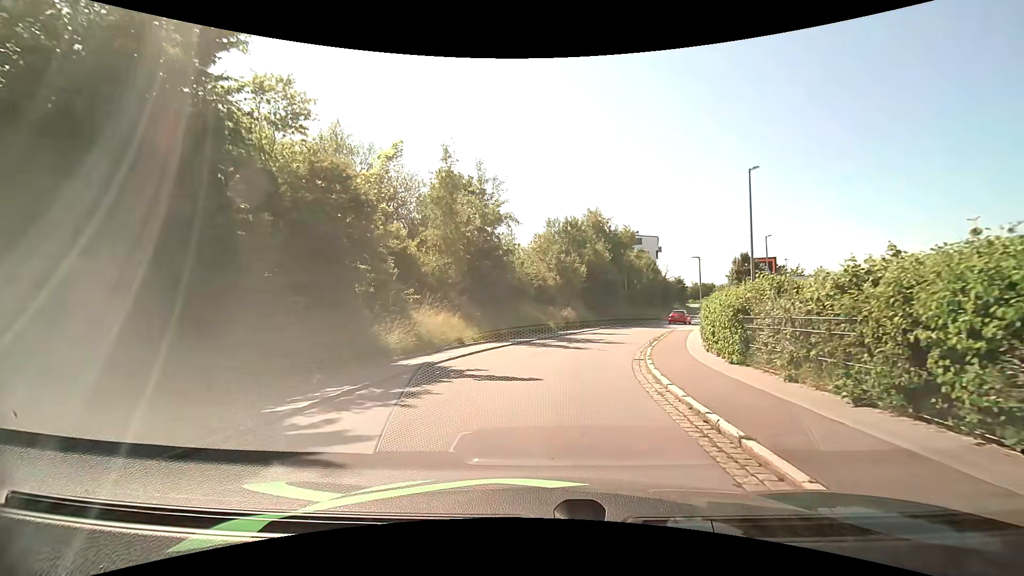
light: Day
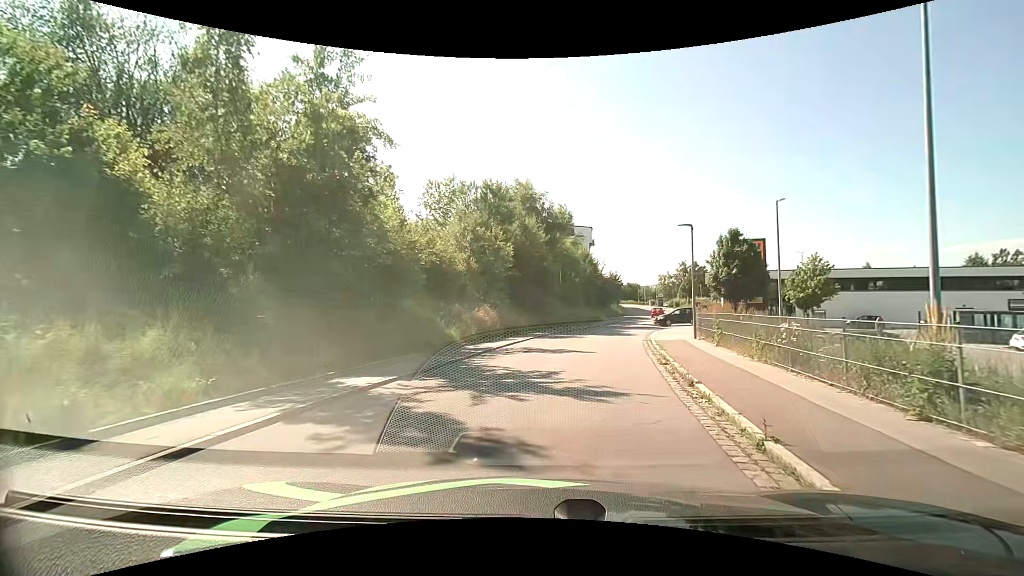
(+0.9, +14.3) m; +8°
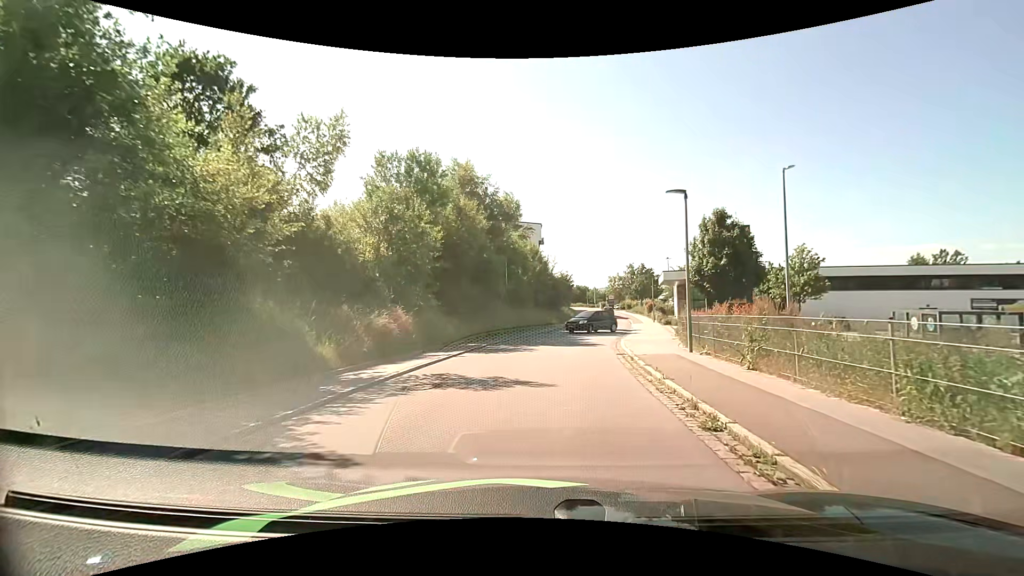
(+0.4, +7.0) m; +6°
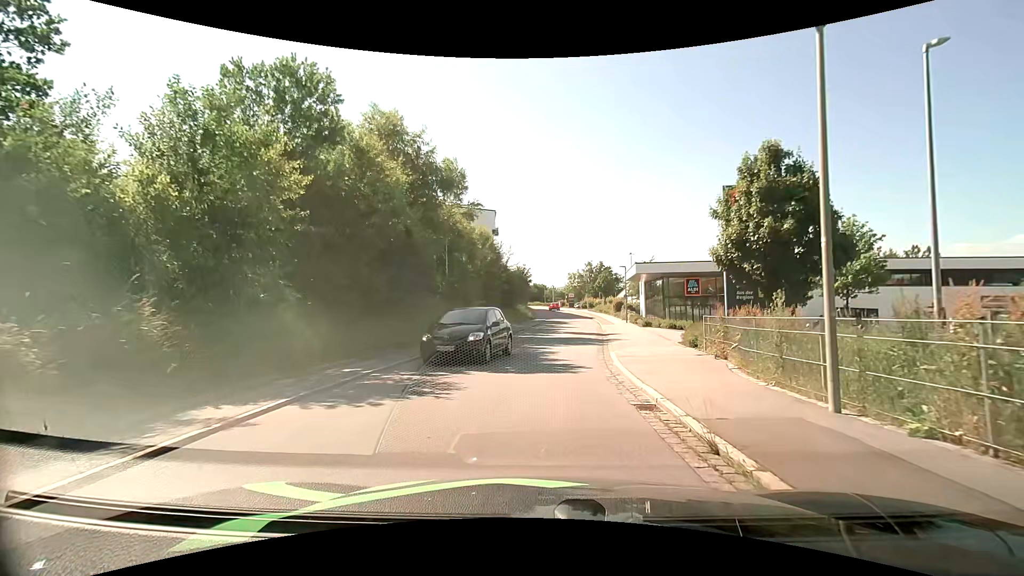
(+0.5, +9.6) m; +5°
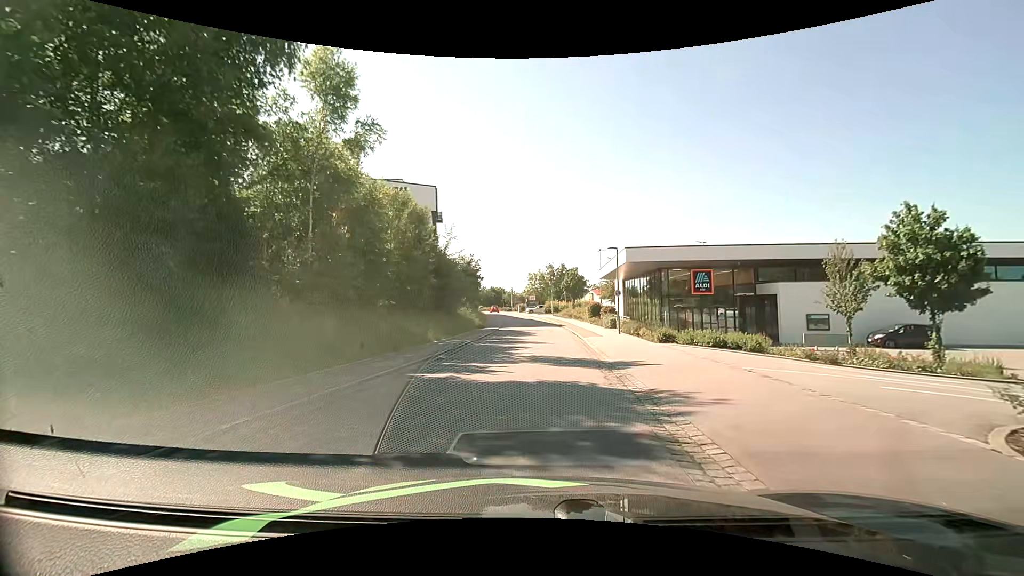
(+0.7, +15.8) m; +5°
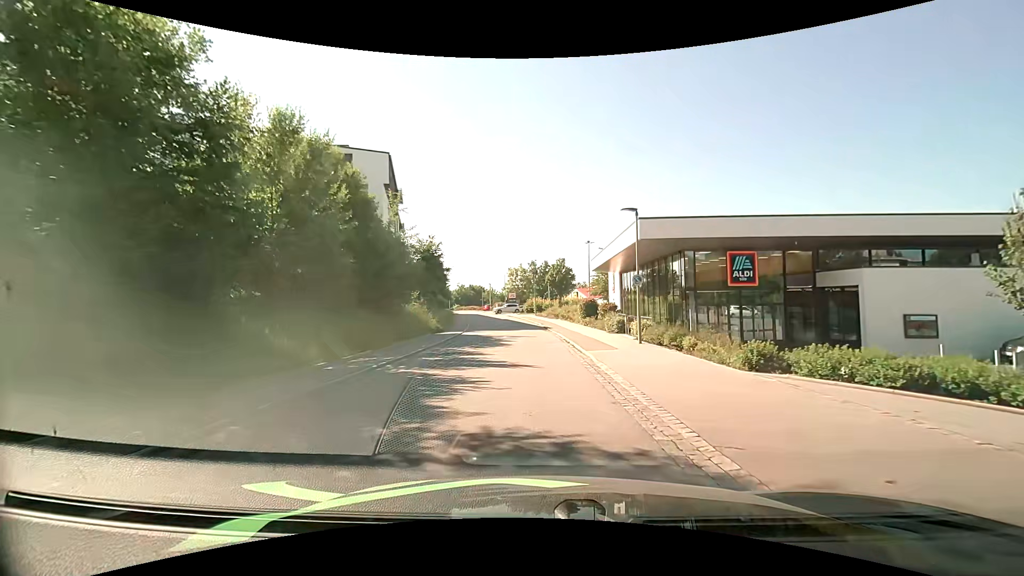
(+0.2, +10.9) m; +2°
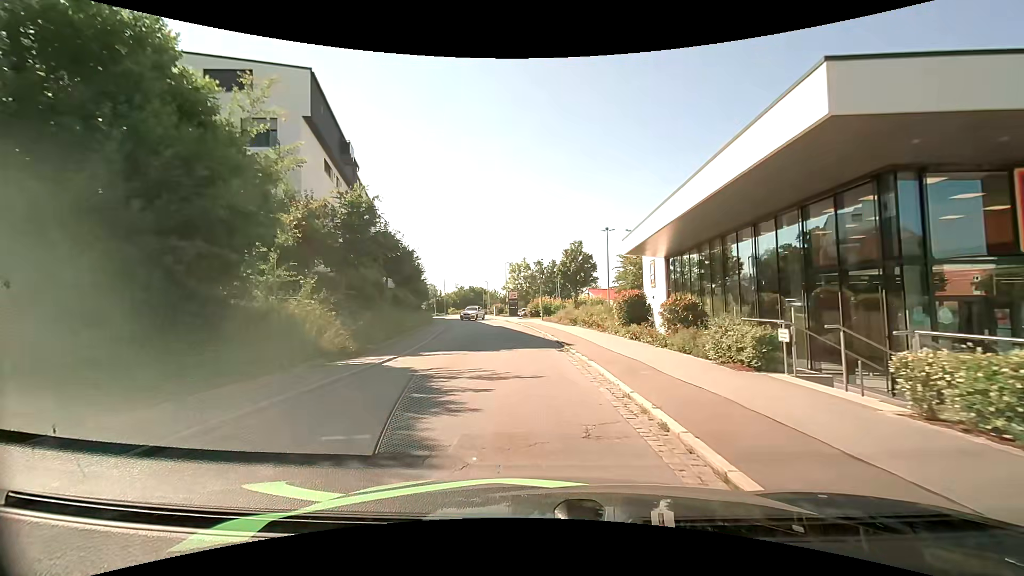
(-0.1, +15.8) m; -1°
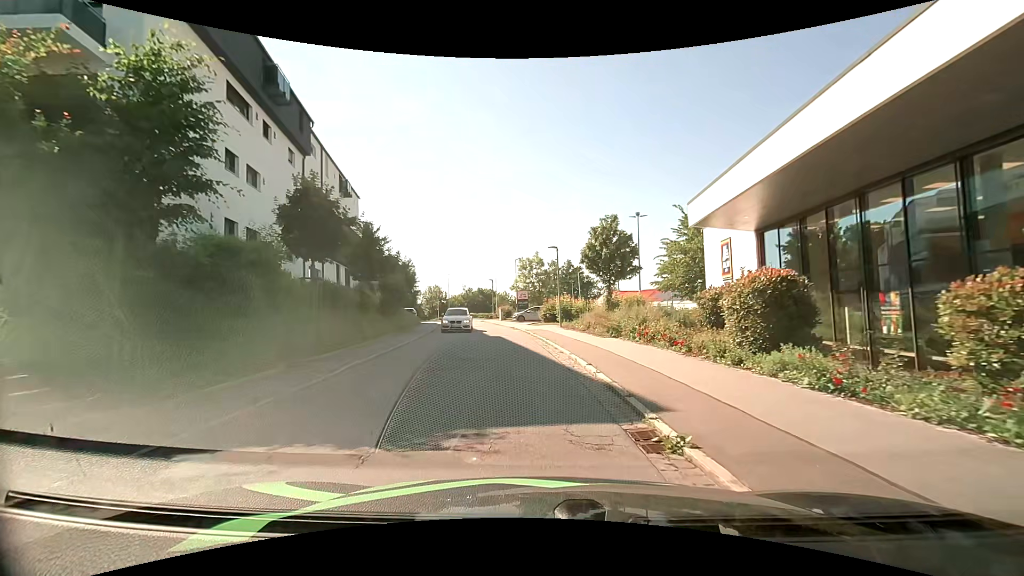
(-0.1, +12.0) m; -1°
(0, +10) (-1, +20) (-2, +30) (-4, +40) (-6, +50) (-8, +59) (-11, +69) (-14, +78) (-17, +88) (-21, +97) m
